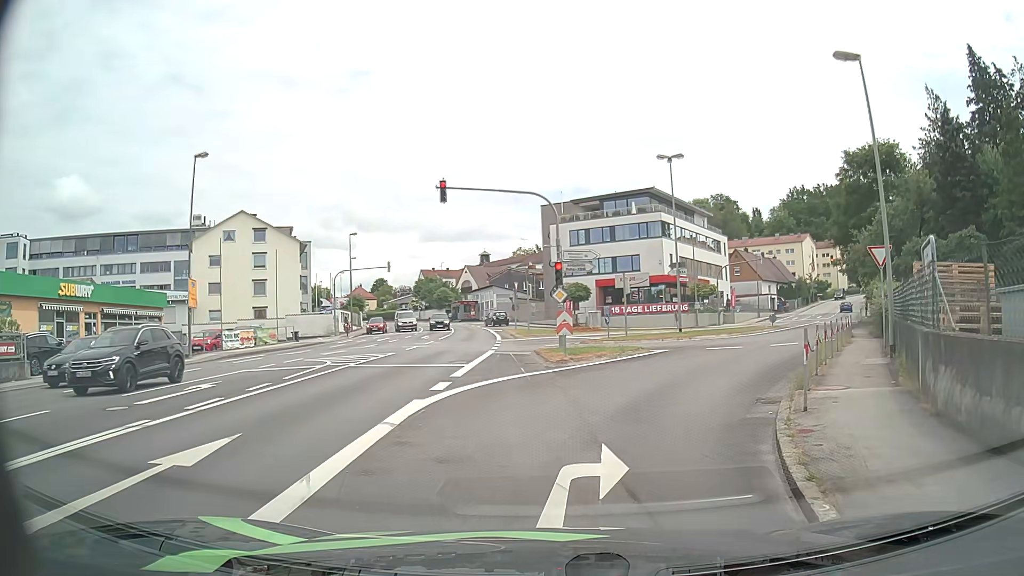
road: tertiary_link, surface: asphalt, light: Day
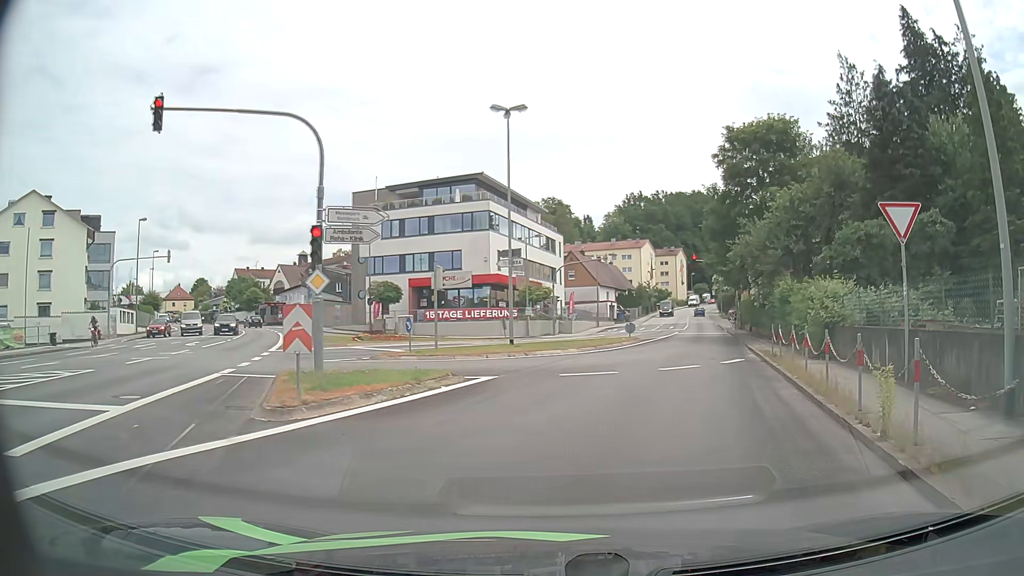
(+1.1, +10.3) m; +14°
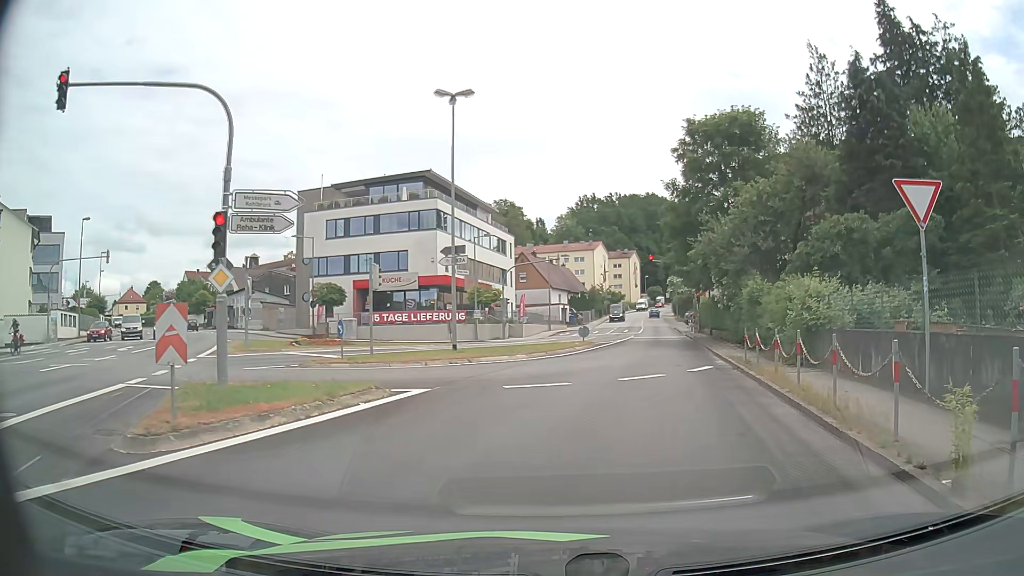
(+0.1, +2.3) m; +4°
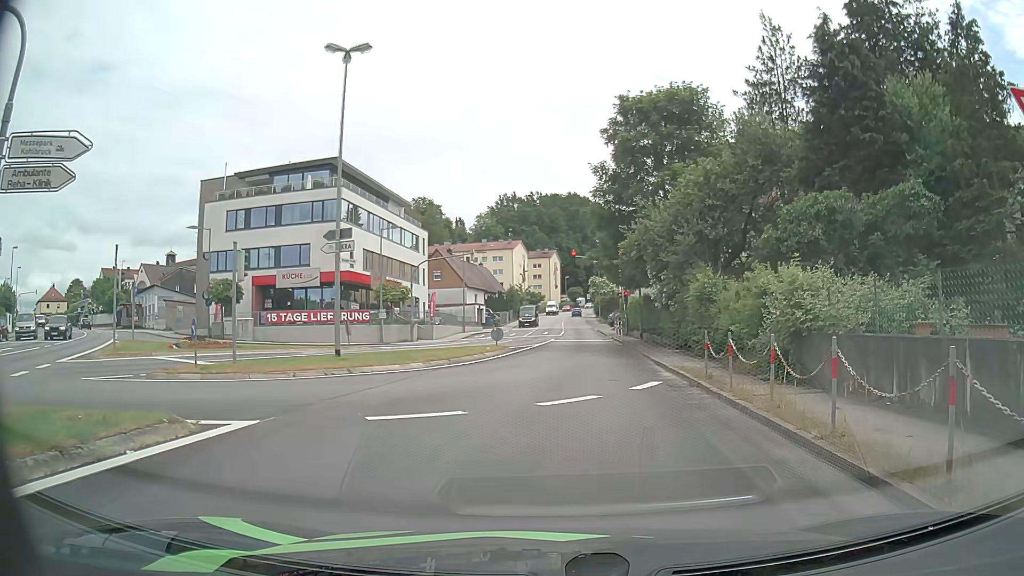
(+0.3, +4.7) m; +7°
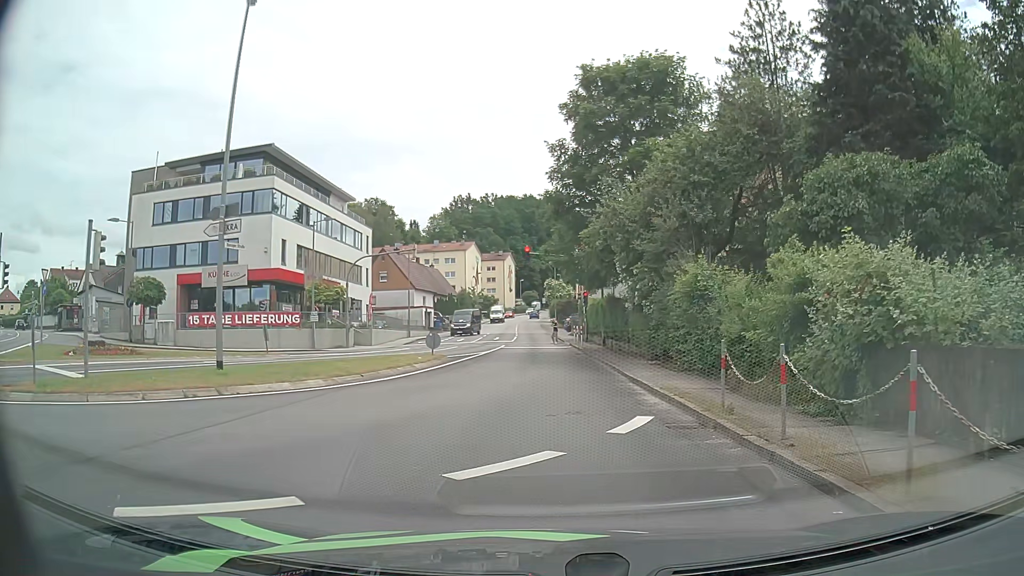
(+0.2, +5.1) m; +4°
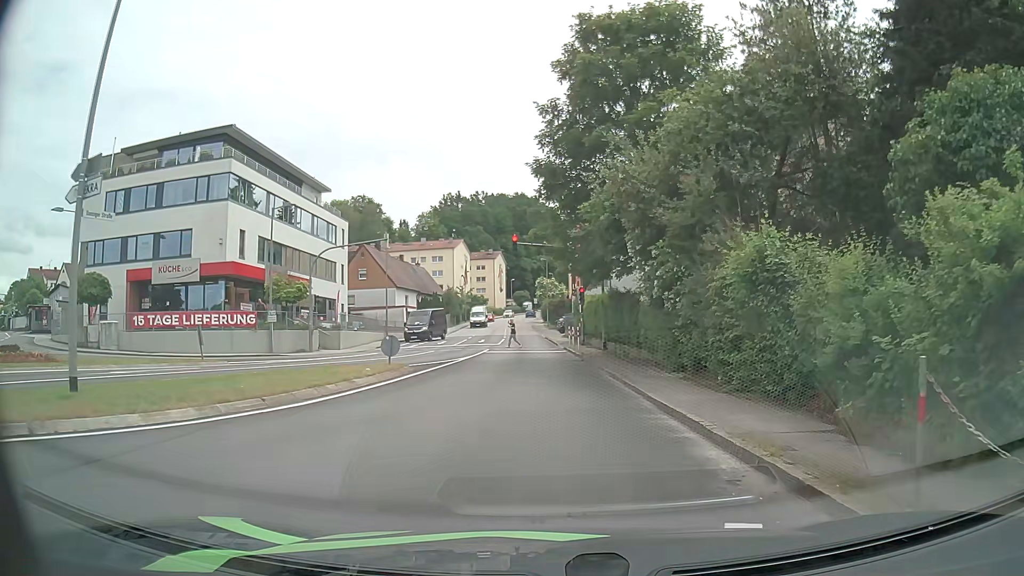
(+0.1, +5.5) m; +1°
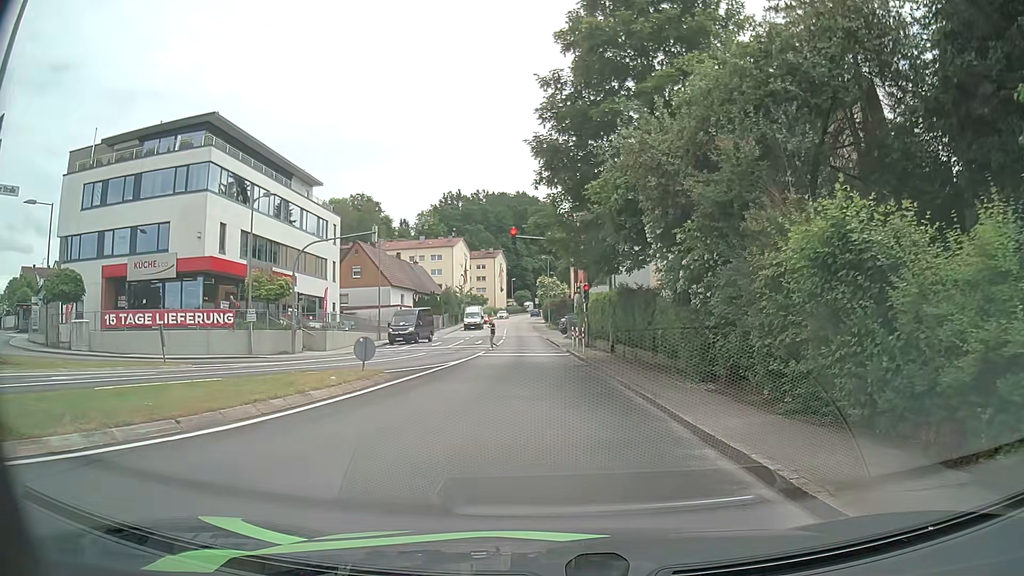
(0.0, +2.9) m; 0°
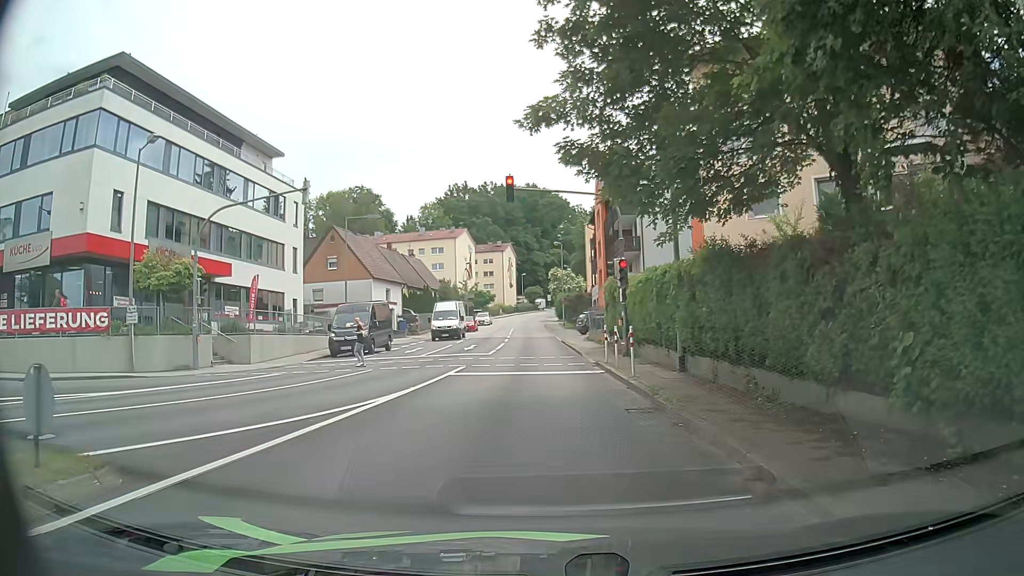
(-0.2, +11.7) m; -1°
